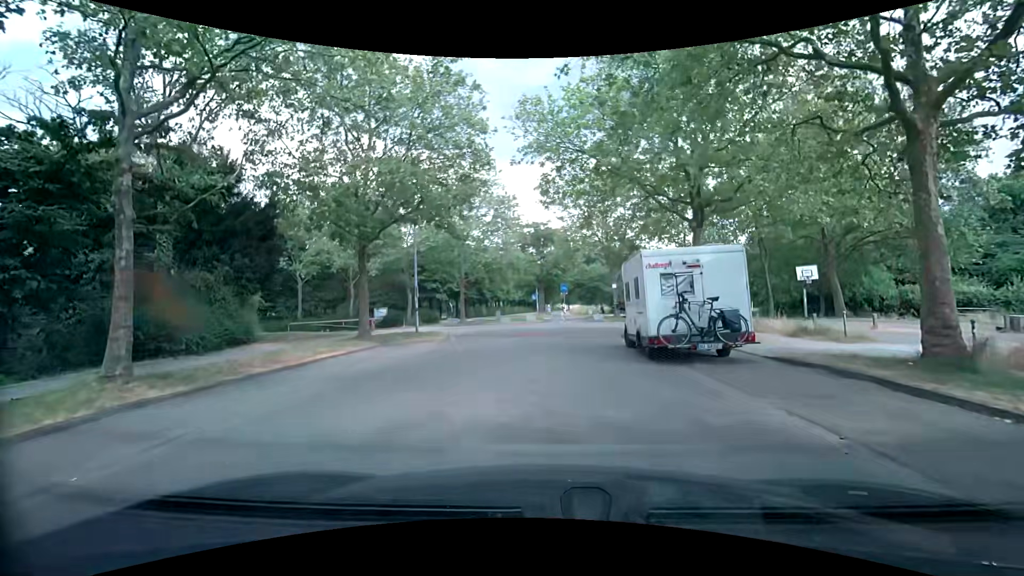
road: residential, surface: asphalt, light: Day
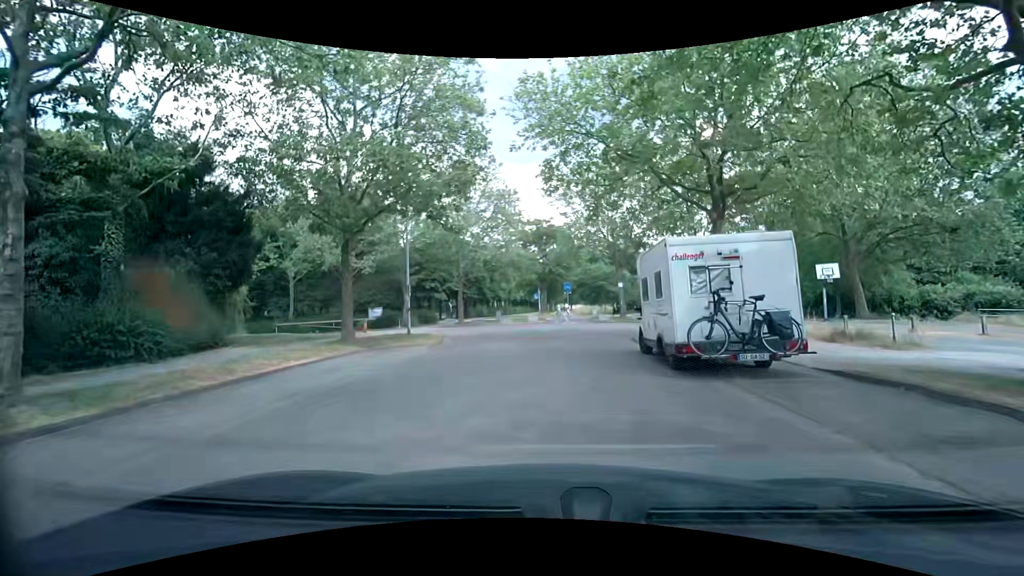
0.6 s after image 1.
(0.0, +2.0) m; 0°
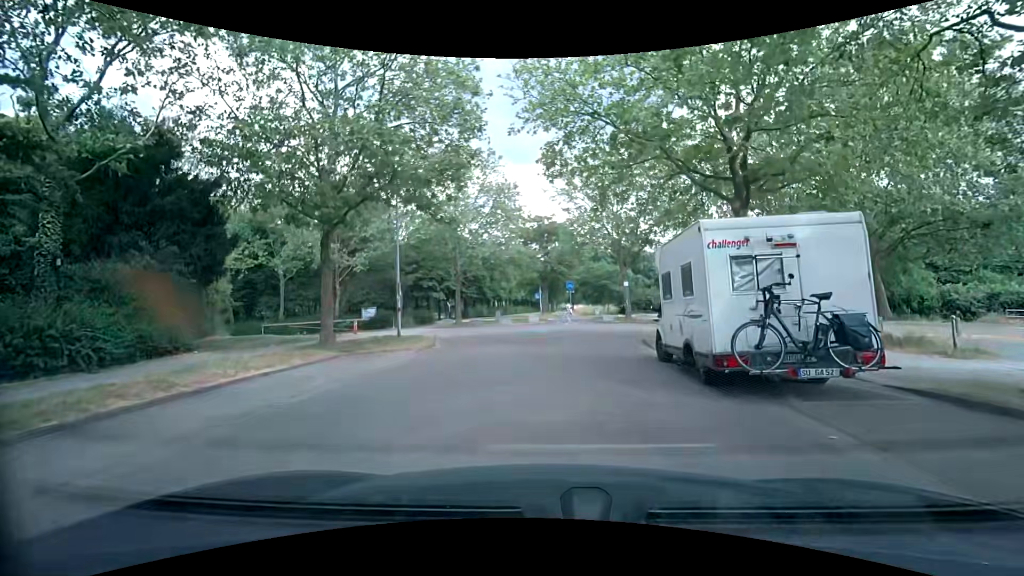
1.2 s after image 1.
(0.0, +1.9) m; -1°
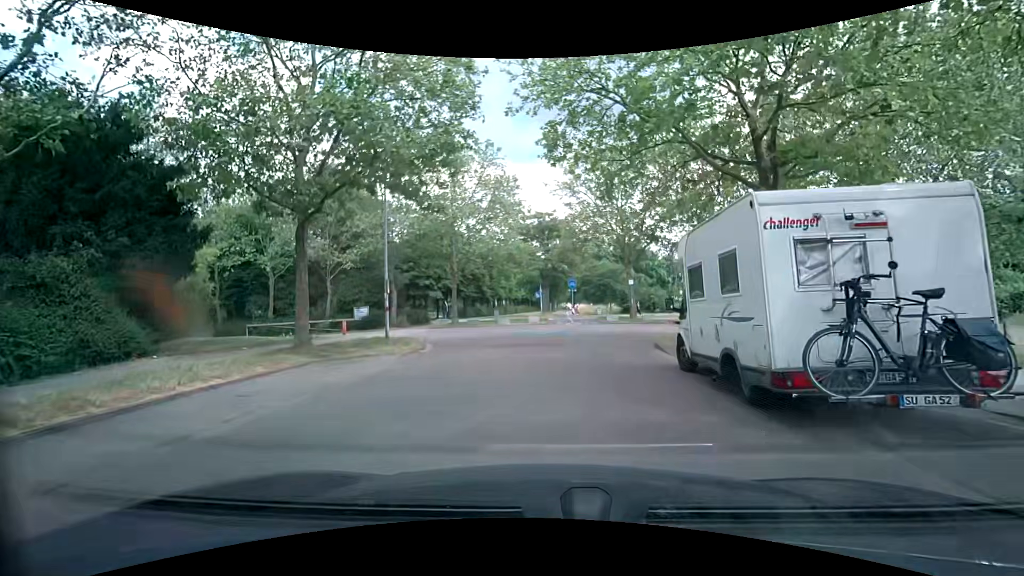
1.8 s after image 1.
(+0.1, +1.8) m; 0°
